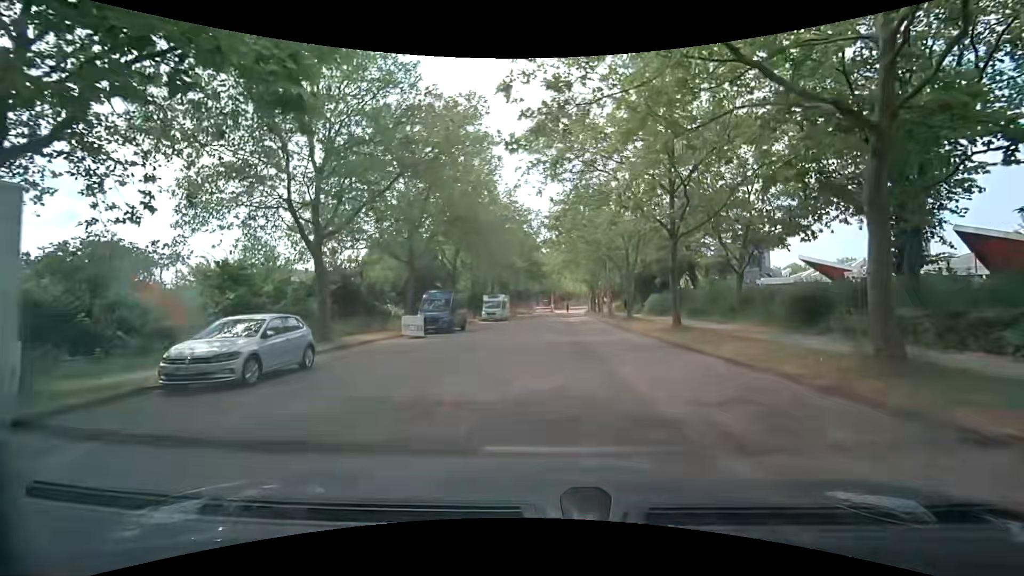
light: Day
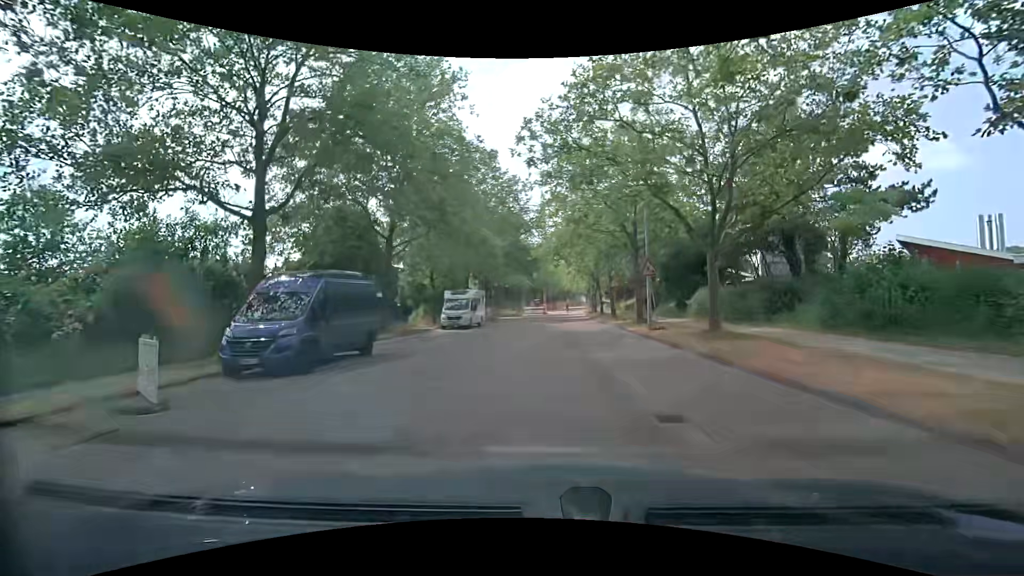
(+0.4, +16.9) m; +2°
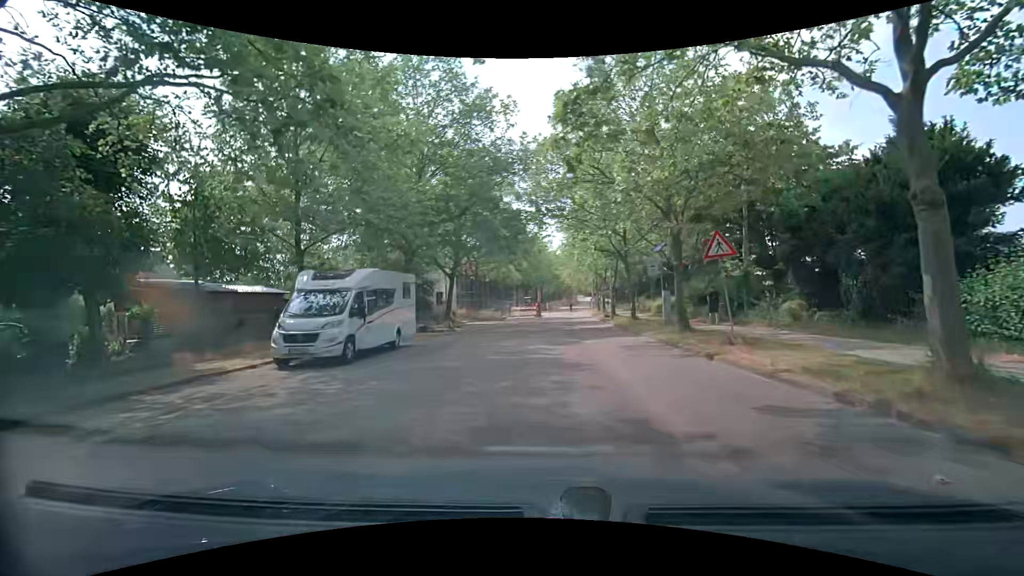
(-0.1, +20.5) m; +1°
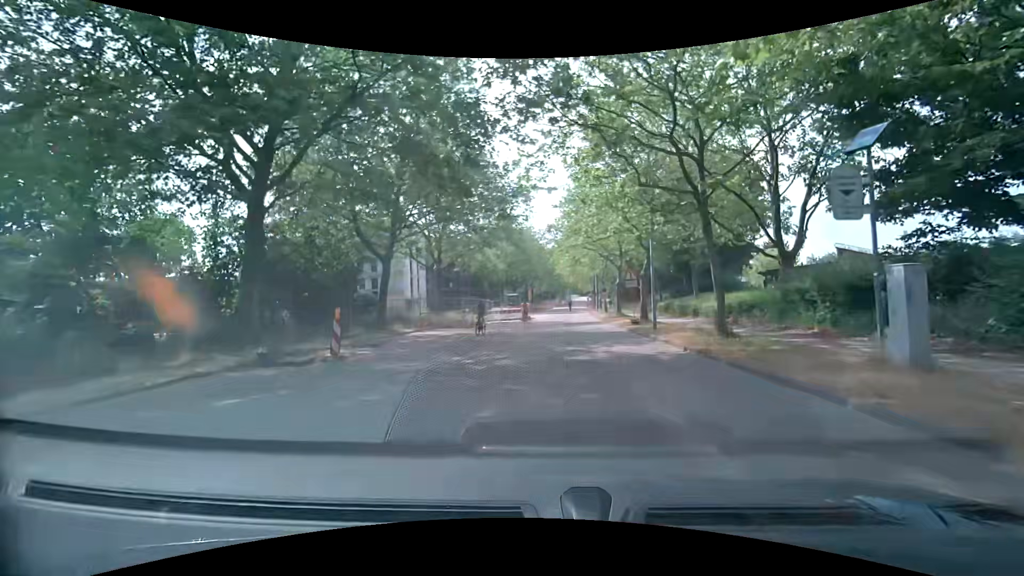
(-0.1, +16.0) m; 0°
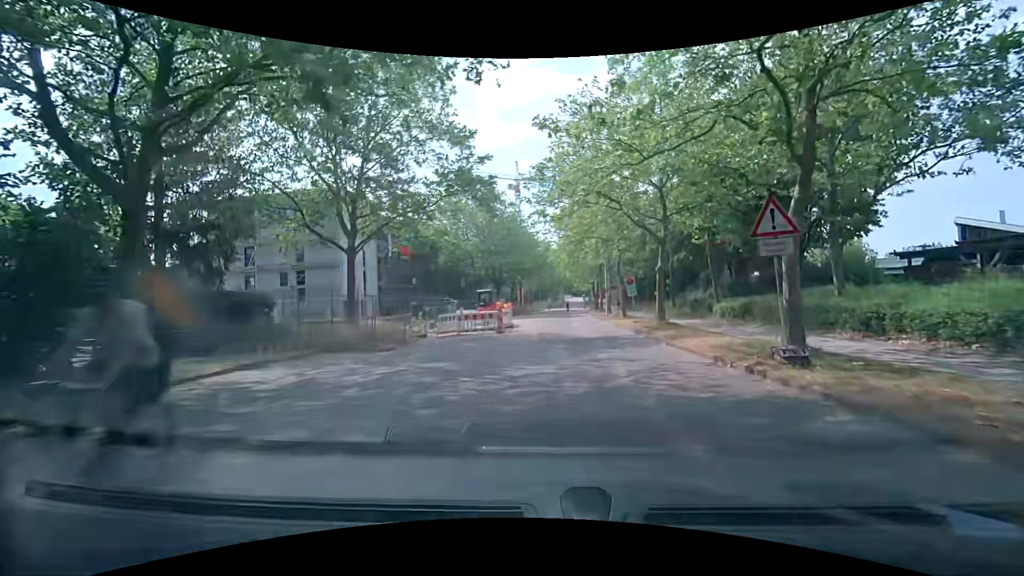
(+0.3, +16.3) m; +3°
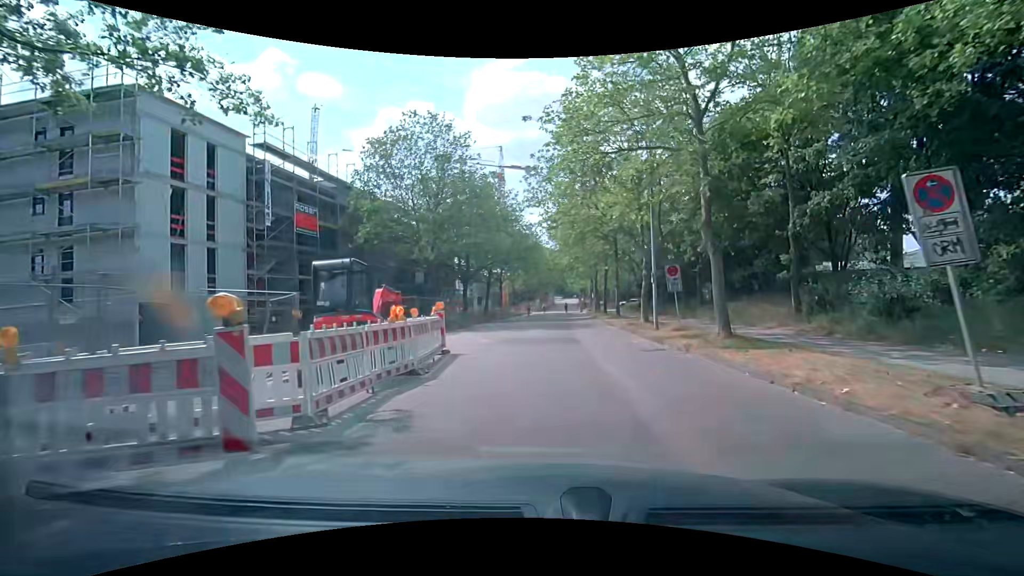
(-0.1, +20.8) m; 0°
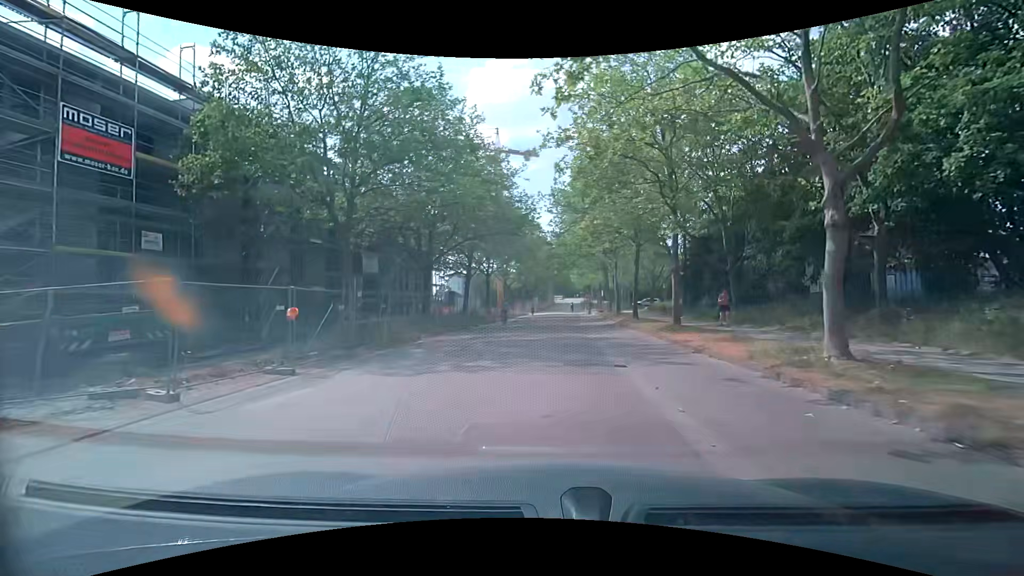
(-0.1, +16.4) m; 0°
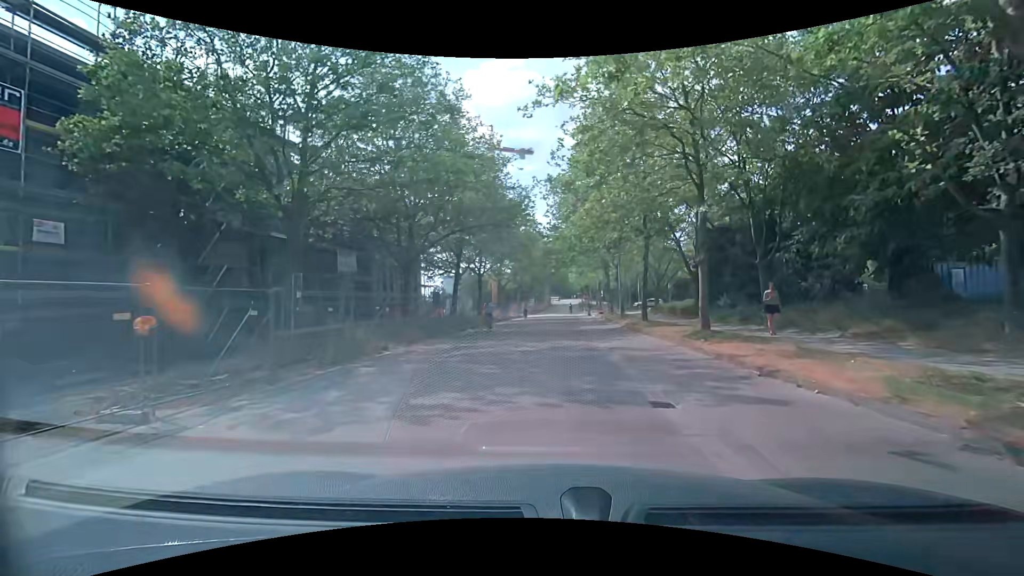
(0.0, +4.2) m; +1°
(0, +10) (0, +20) (0, +30) (+1, +40) (+1, +50) (+1, +60) (+2, +70) (+3, +80) (+3, +90) (+3, +100) m
